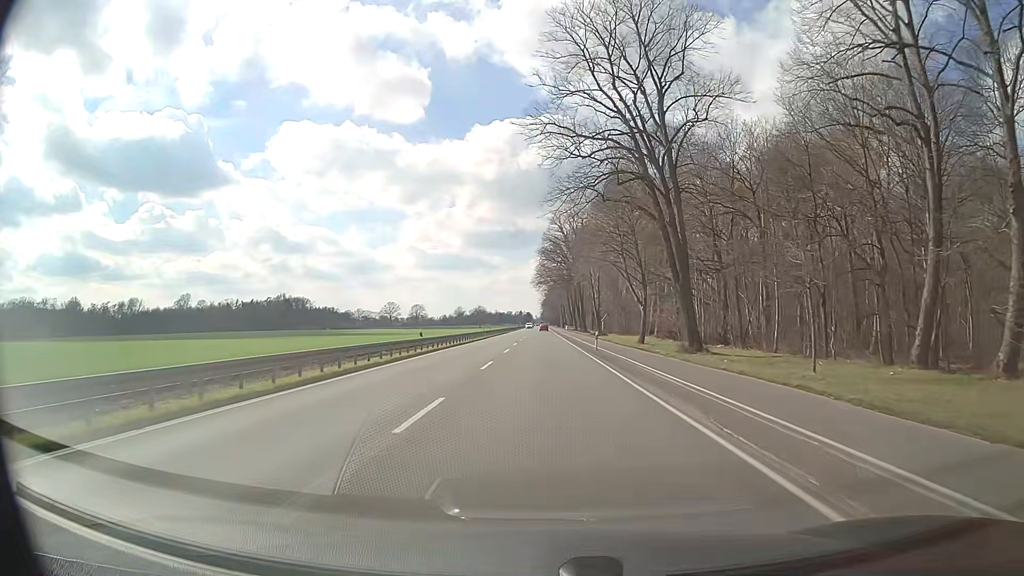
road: primary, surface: asphalt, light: Day
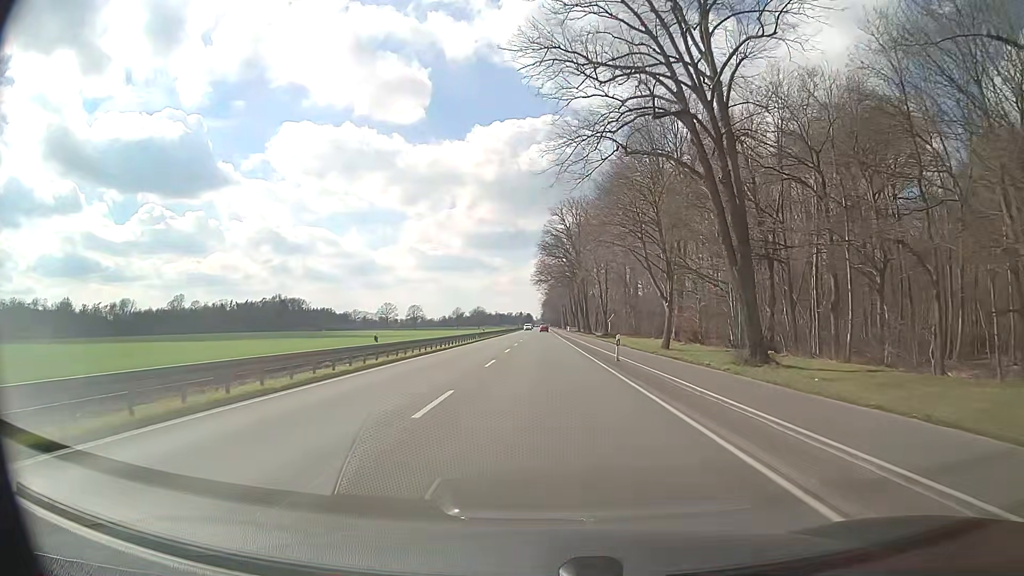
(0.0, +10.8) m; 0°
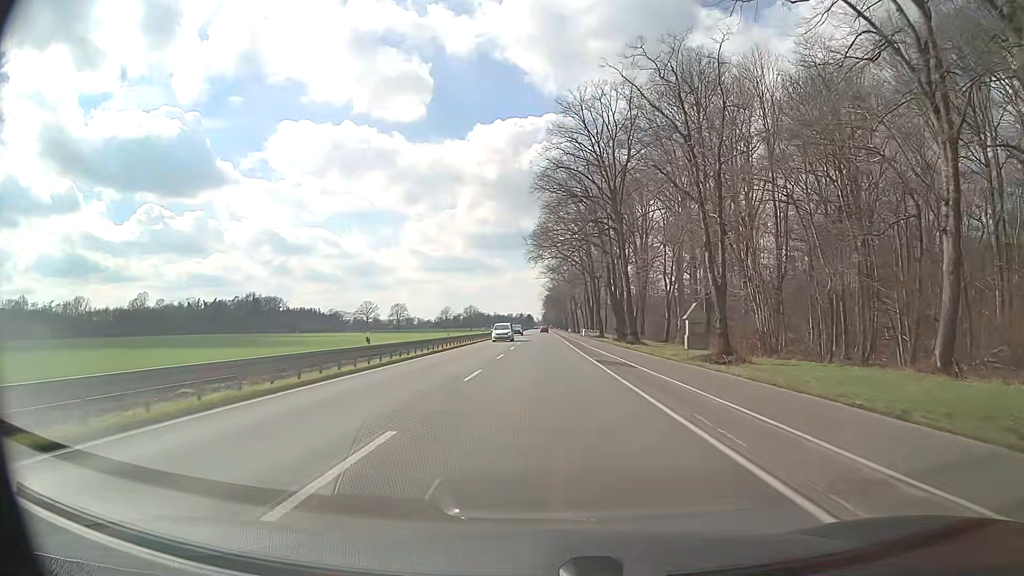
(-0.3, +53.8) m; 0°
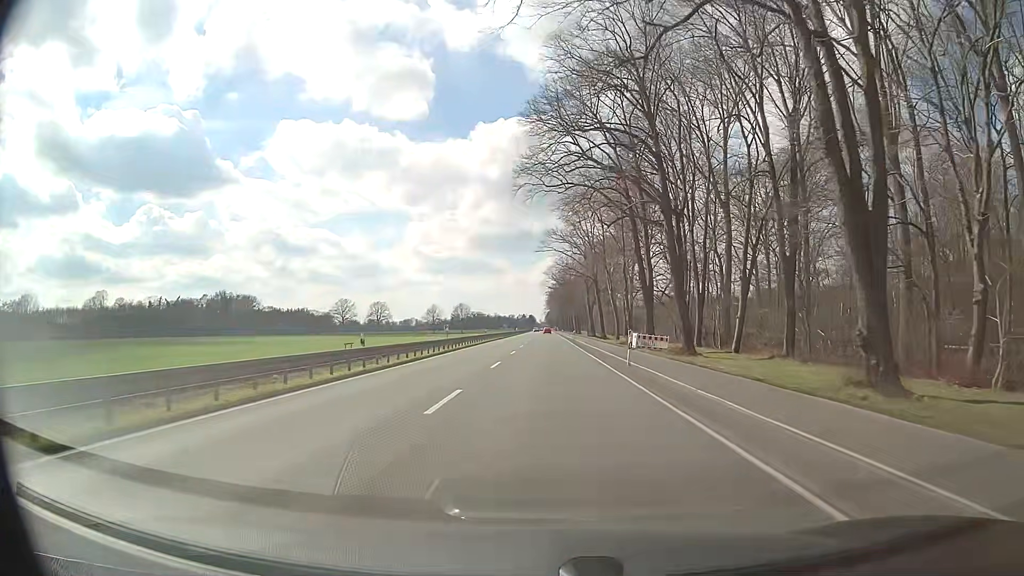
(-0.1, +53.8) m; 0°
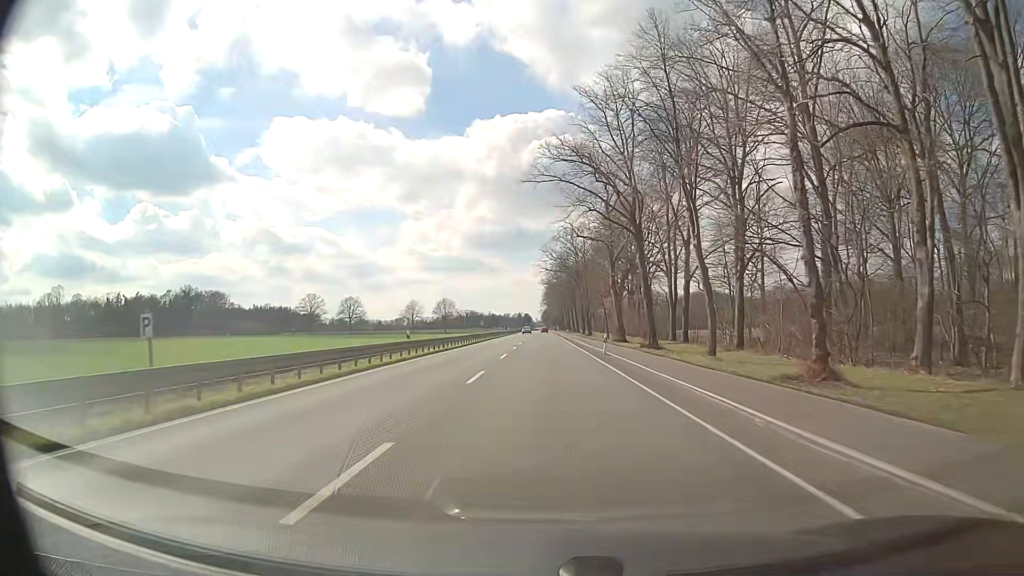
(+0.2, +43.0) m; 0°
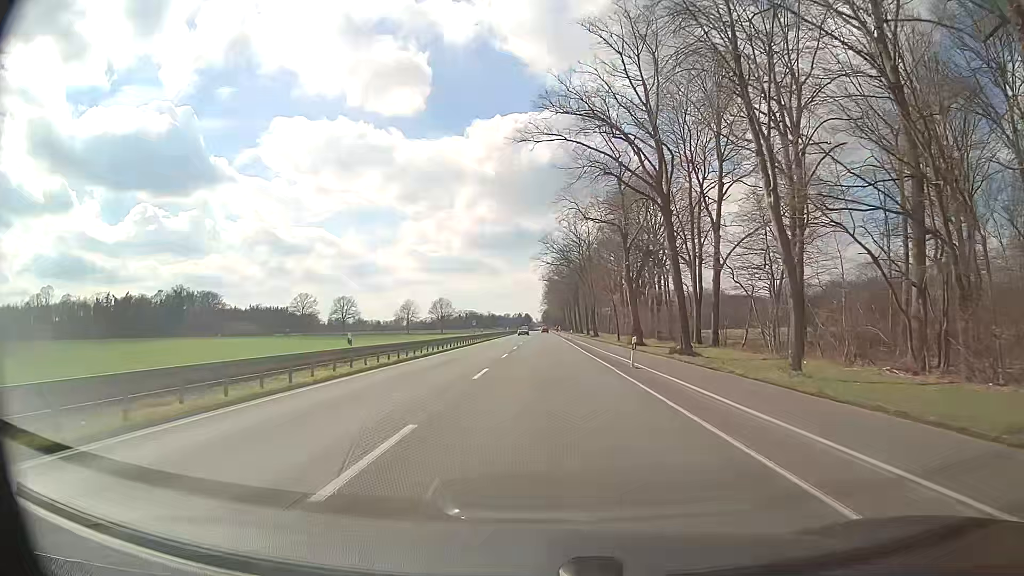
(+0.1, +10.7) m; 0°
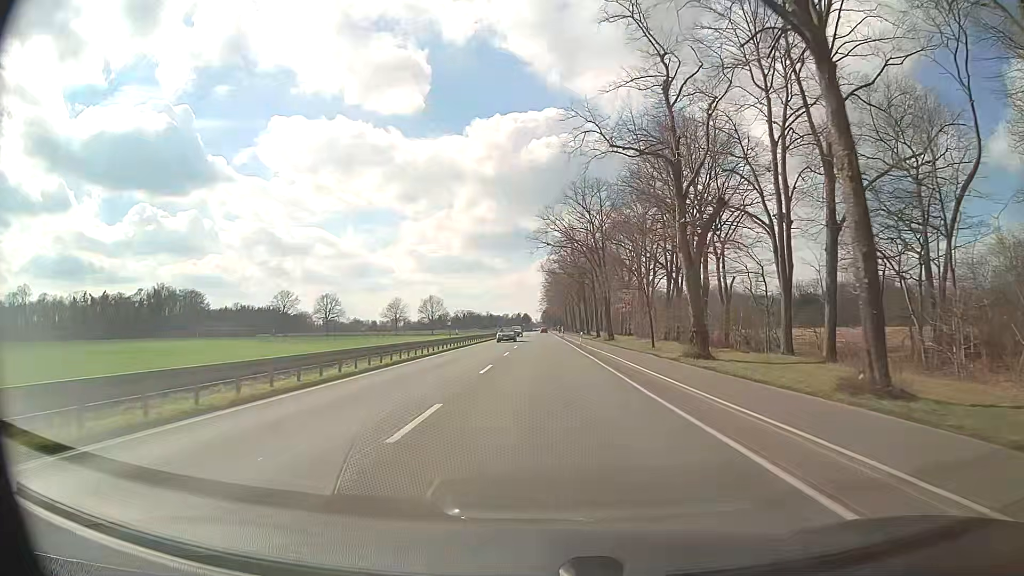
(-0.1, +21.5) m; 0°
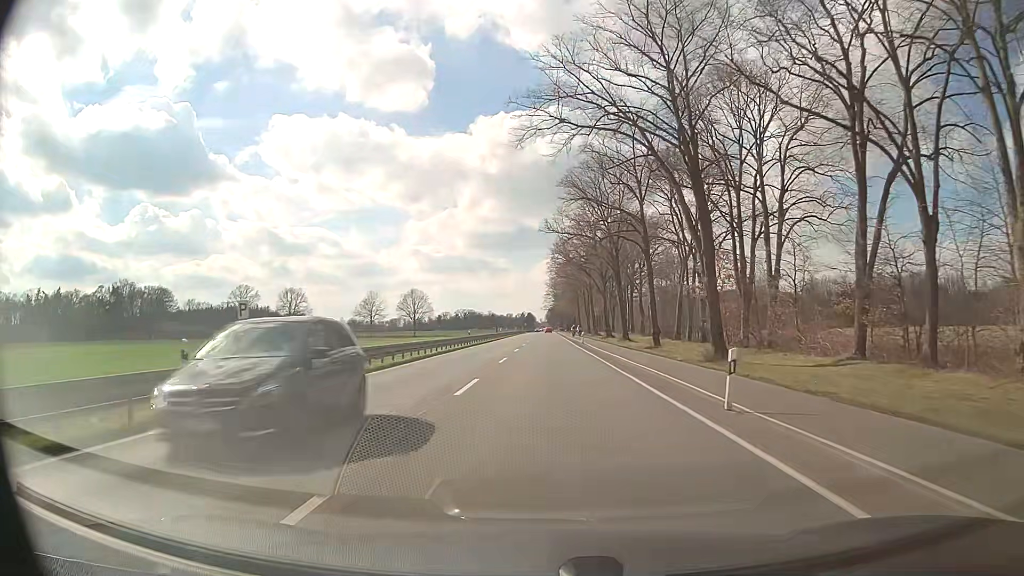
(-0.1, +43.0) m; 0°
(0, +10) (0, +20) (0, +30) (0, +40) (0, +50) (0, +60) (0, +70) (0, +80) (0, +90) (0, +100) m
